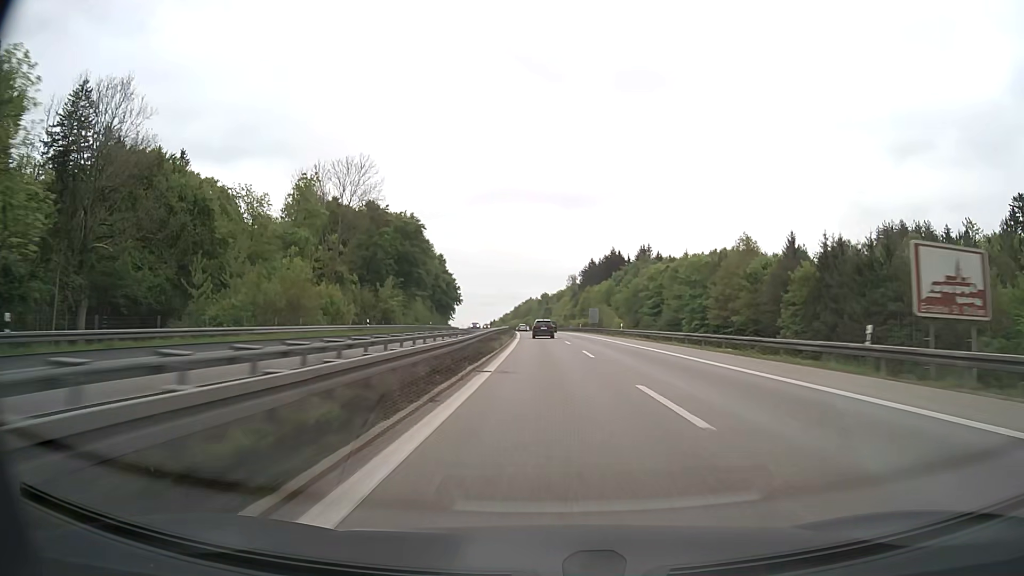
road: motorway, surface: asphalt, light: Day
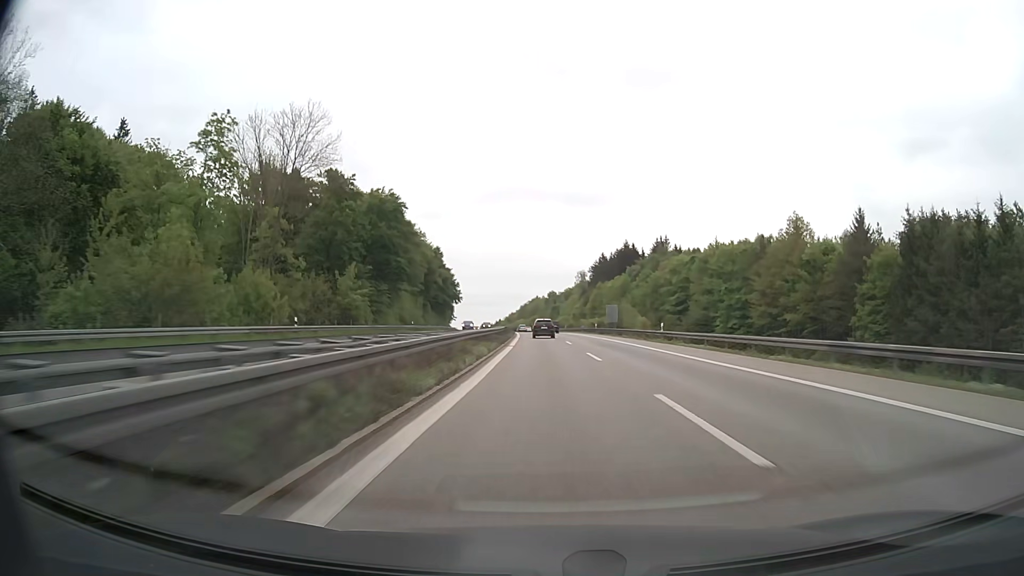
(-0.1, +20.7) m; -1°
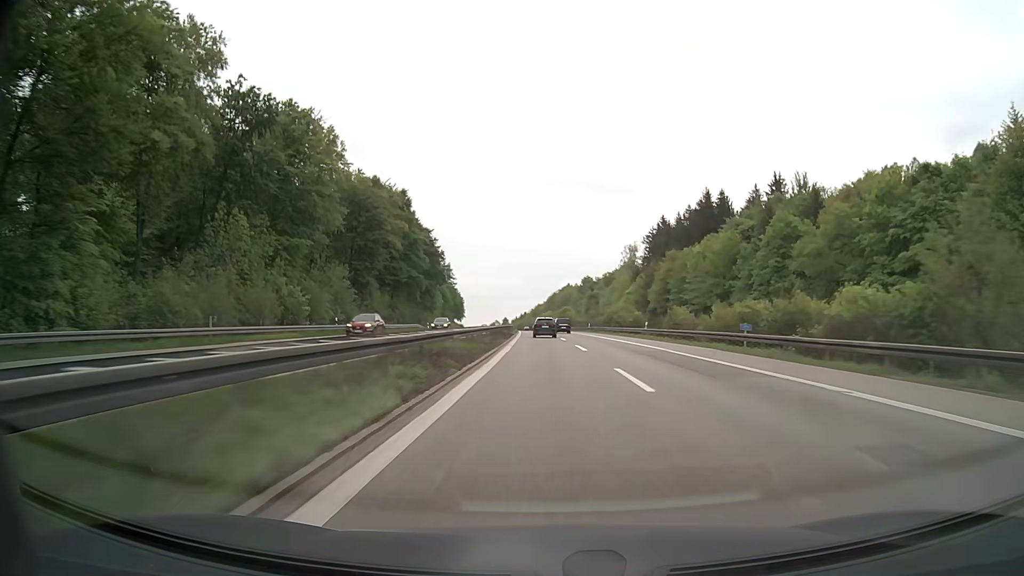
(-1.9, +83.4) m; -2°
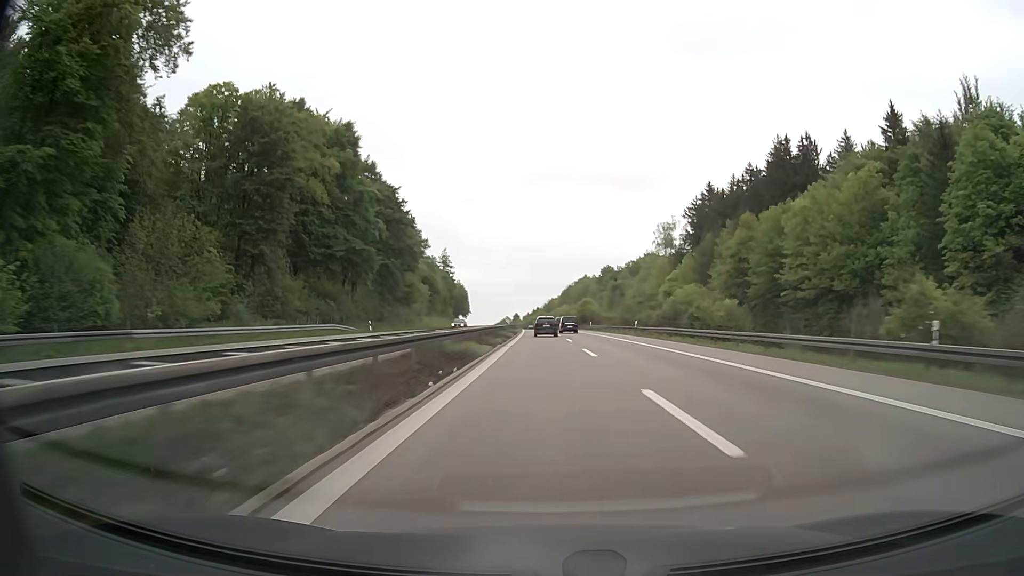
(-0.5, +41.8) m; -1°
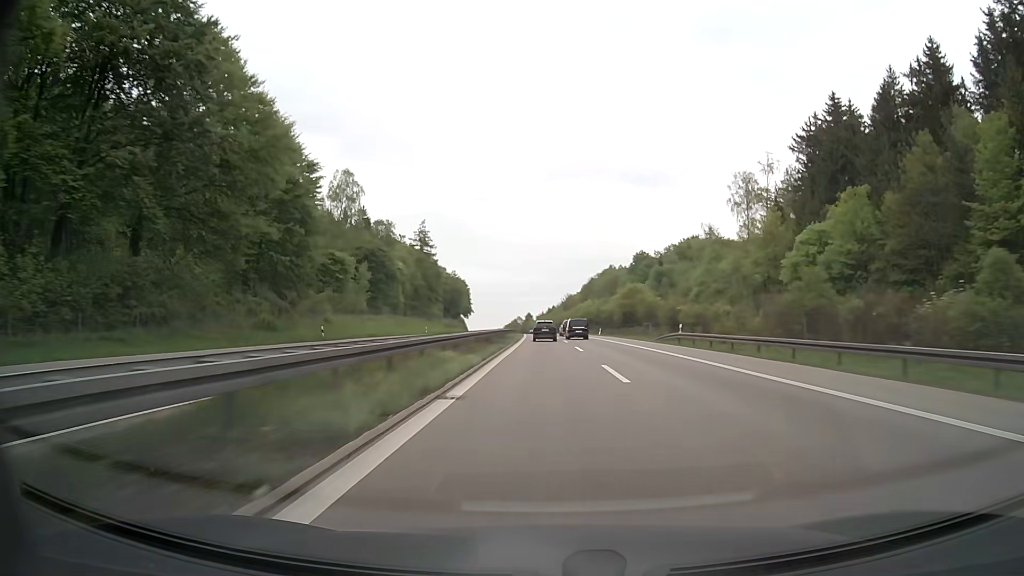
(-0.7, +63.0) m; -1°
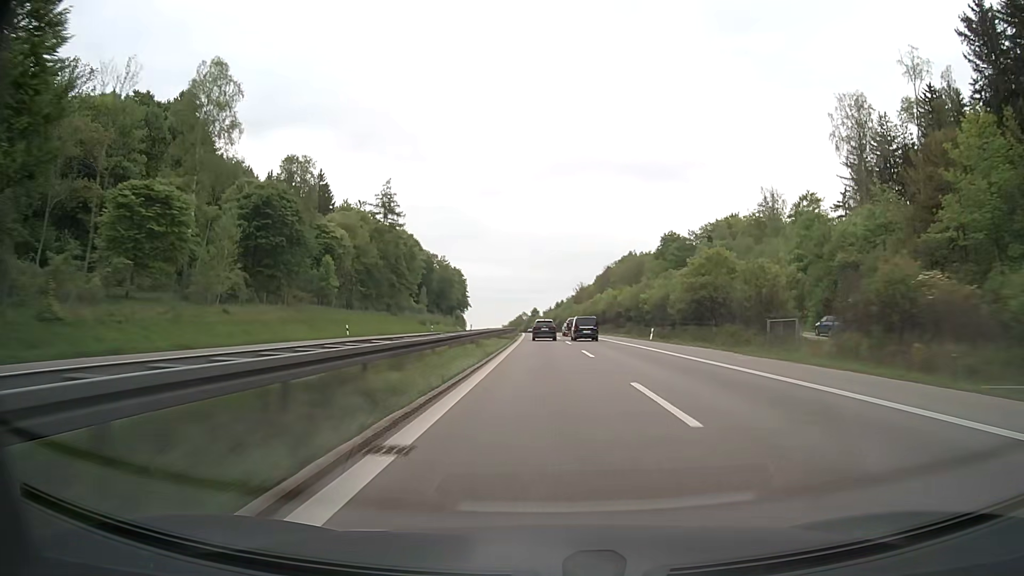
(-0.4, +42.7) m; -1°
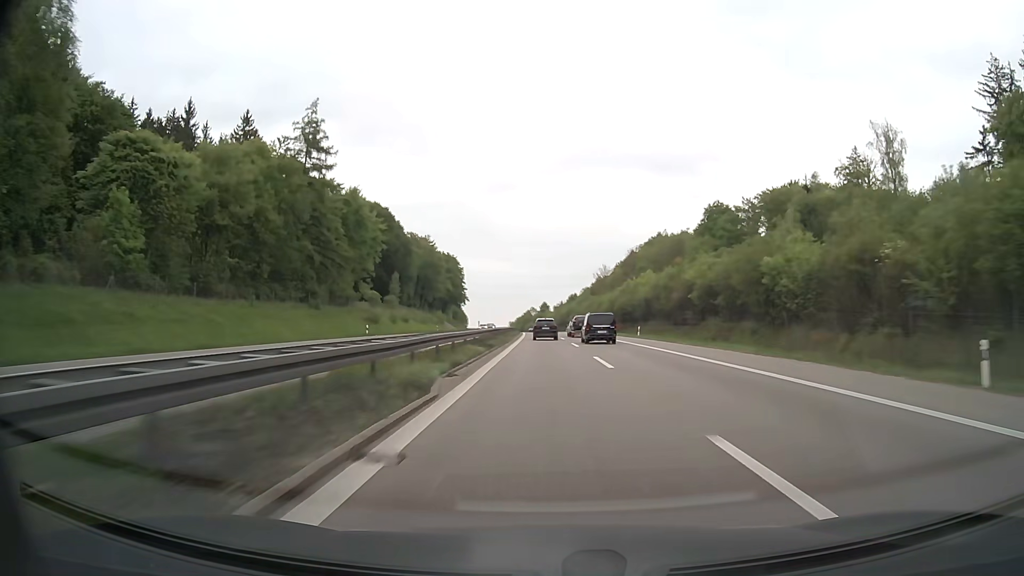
(-0.1, +43.2) m; -1°
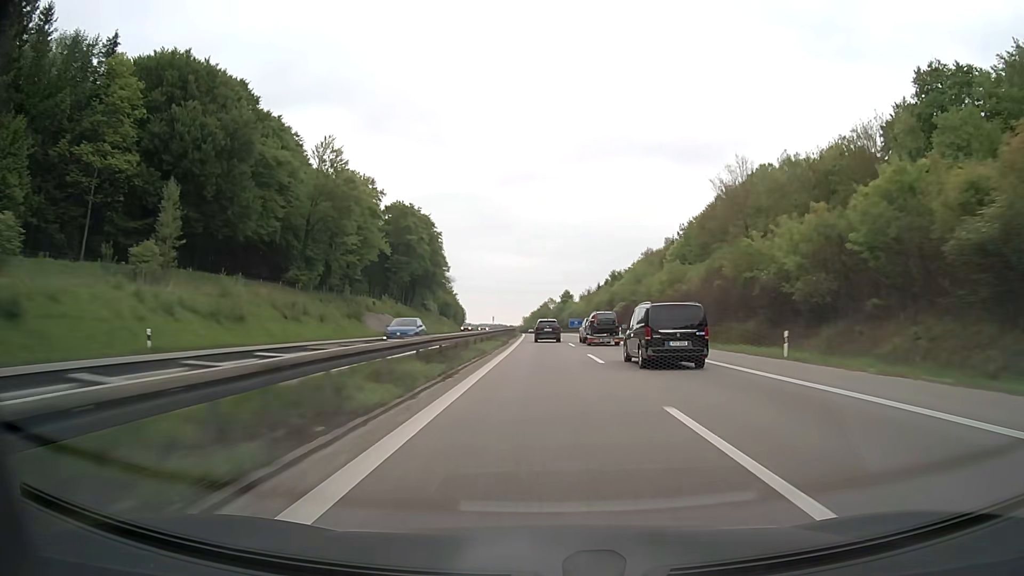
(-1.2, +87.1) m; -1°
(0, +10) (0, +20) (0, +30) (-1, +40) (-1, +50) (-1, +60) (-1, +70) (-2, +80) (-2, +90) (-2, +100) m
